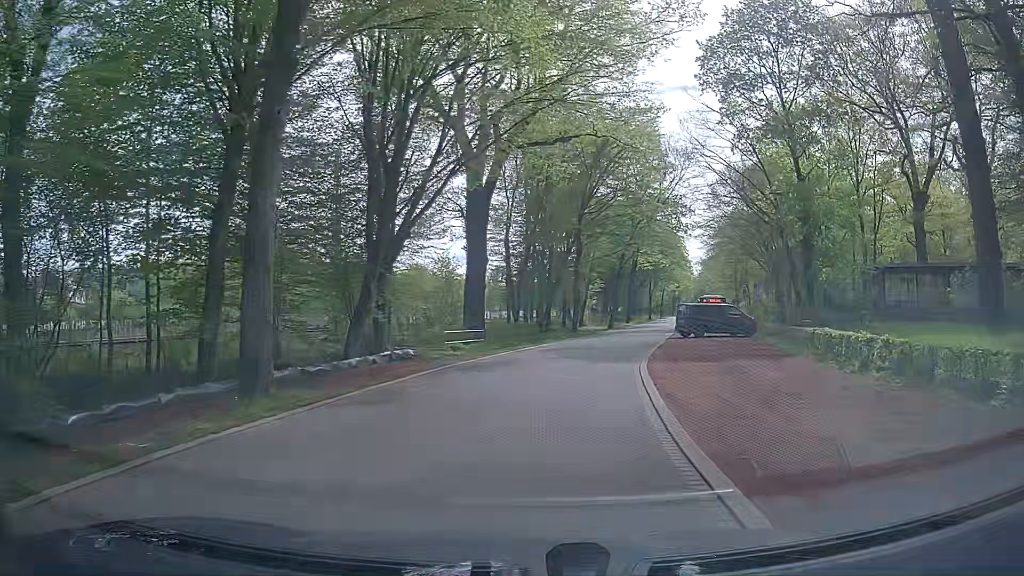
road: unclassified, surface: asphalt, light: Day
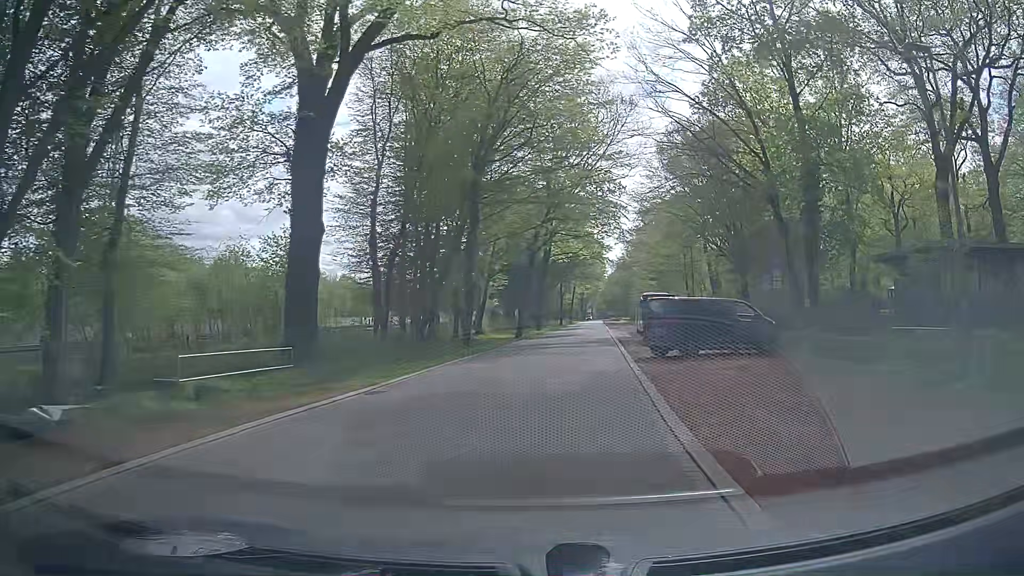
(+1.3, +17.2) m; +8°
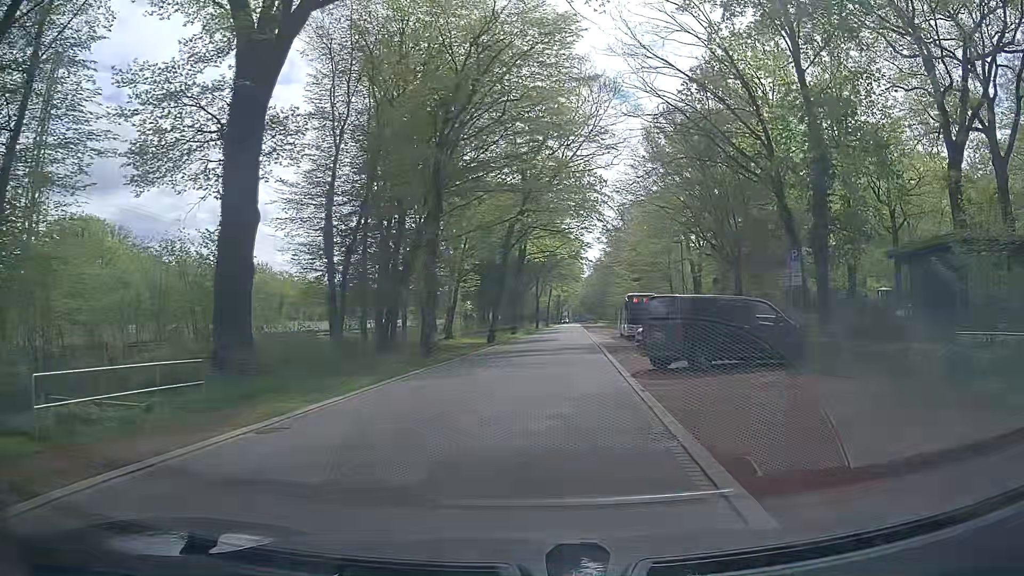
(+0.1, +4.3) m; +3°
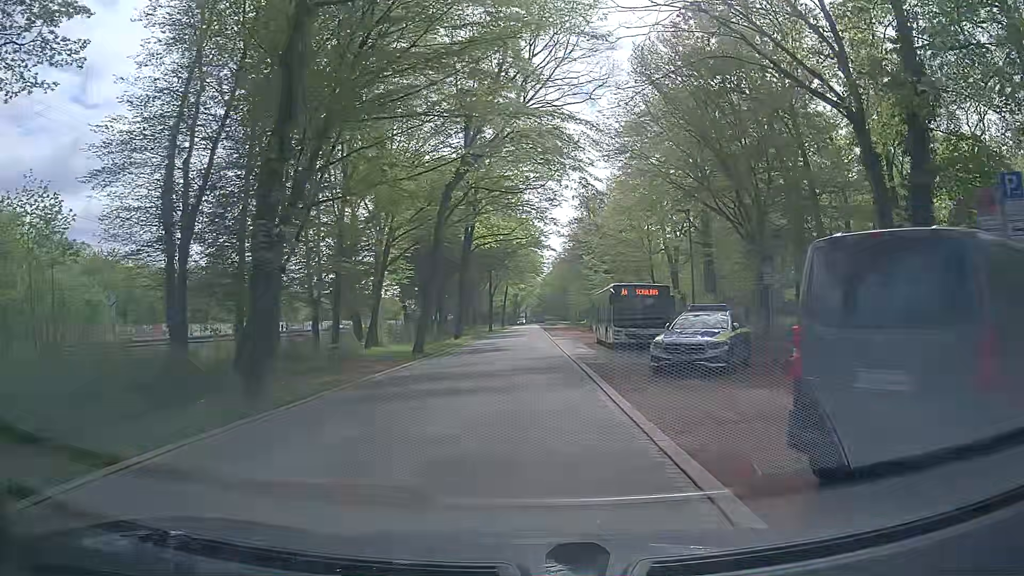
(+0.4, +12.8) m; +3°
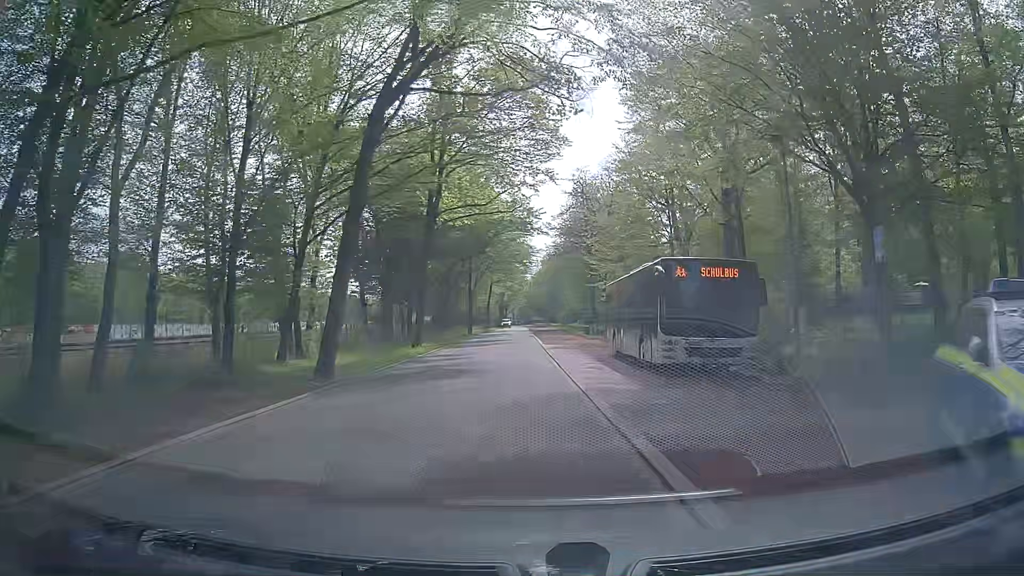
(+0.1, +12.8) m; -1°
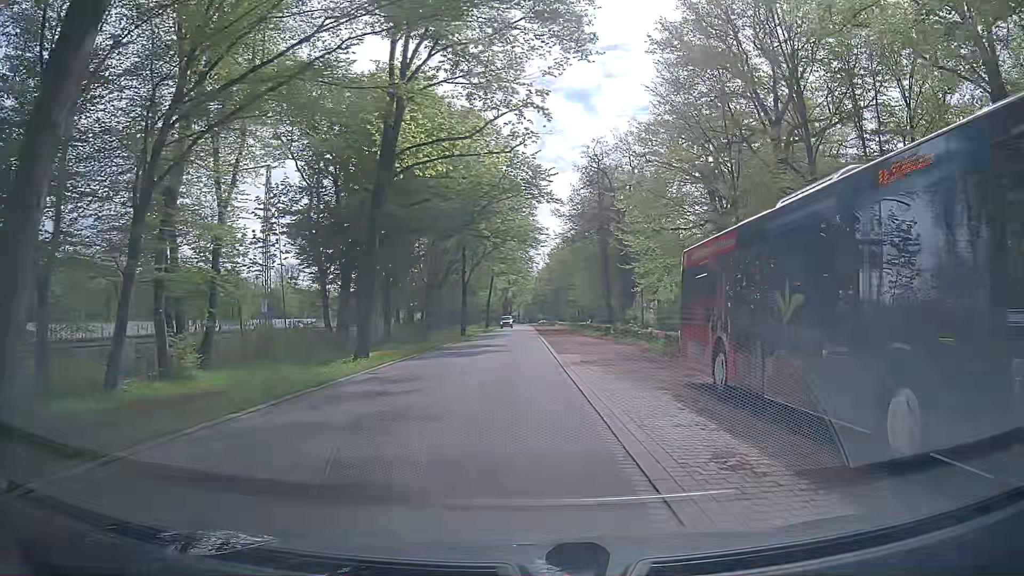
(+0.4, +13.0) m; +1°
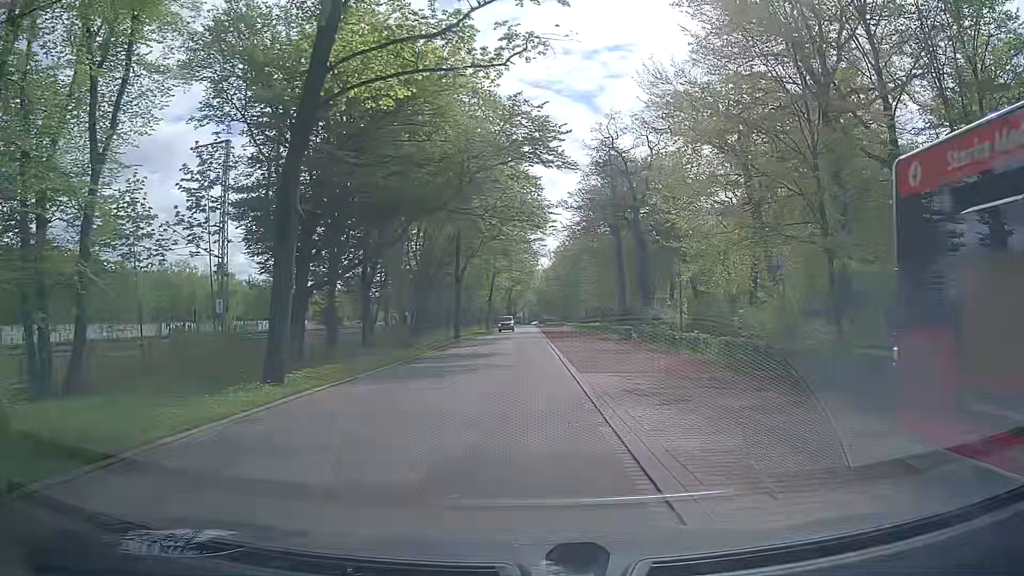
(0.0, +8.8) m; +1°
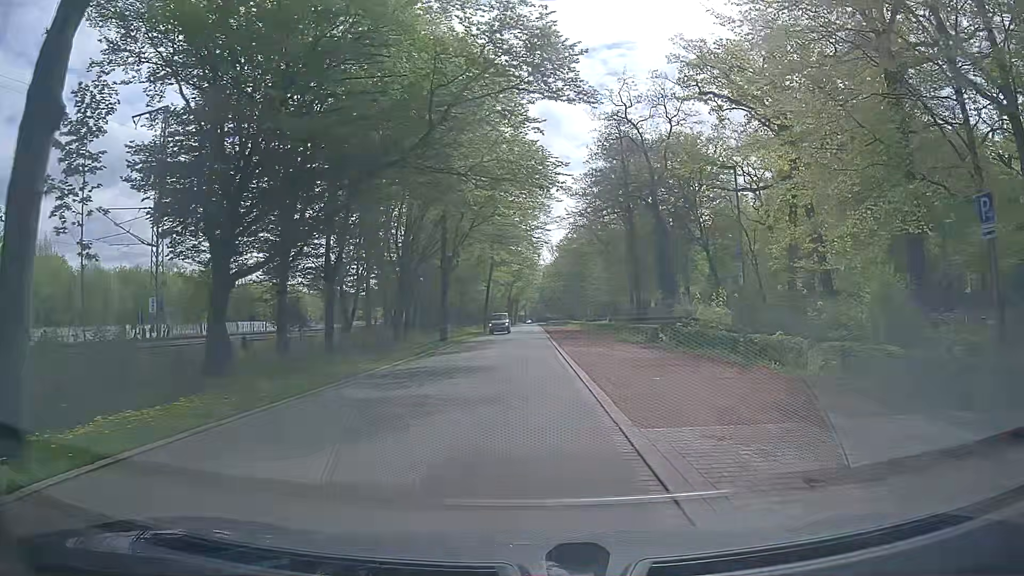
(-0.1, +8.8) m; -2°
(0, +10) (0, +20) (+1, +30) (+1, +40) (+1, +50) (+1, +60) (+1, +70) (+2, +80) (+2, +90) (+2, +100) m
